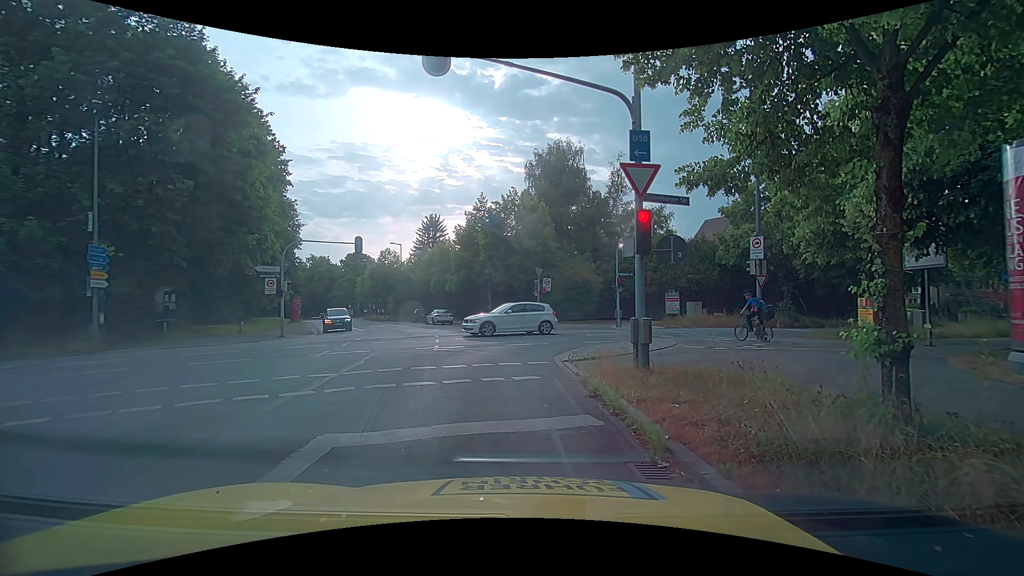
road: tertiary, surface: asphalt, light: Day
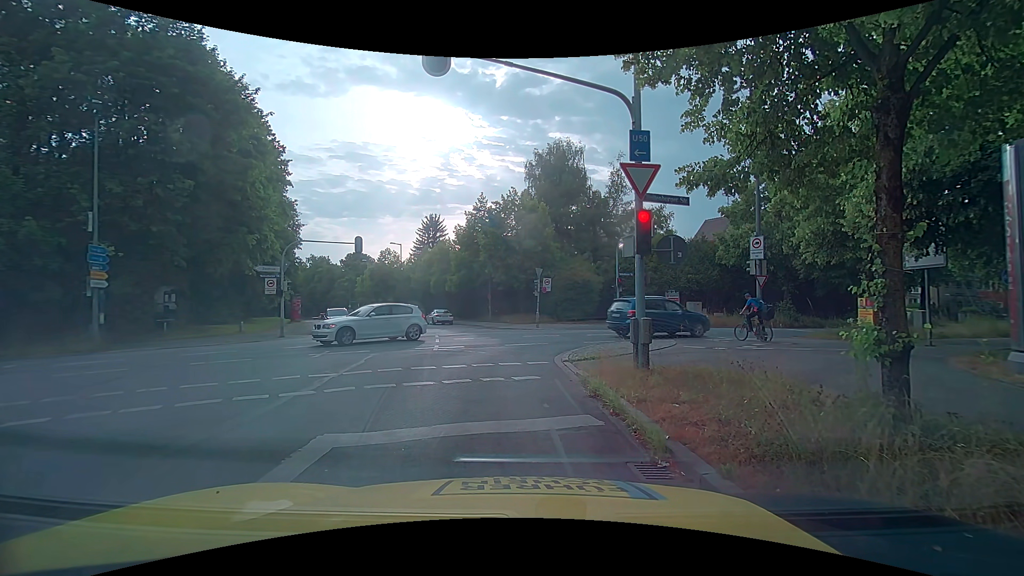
(0.0, 0.0) m; 0°
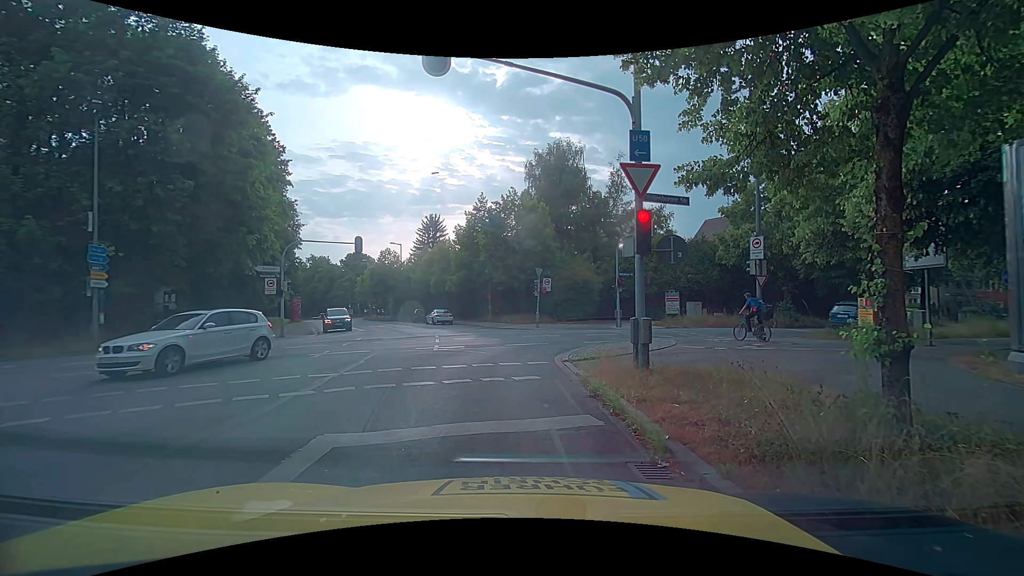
(0.0, 0.0) m; 0°
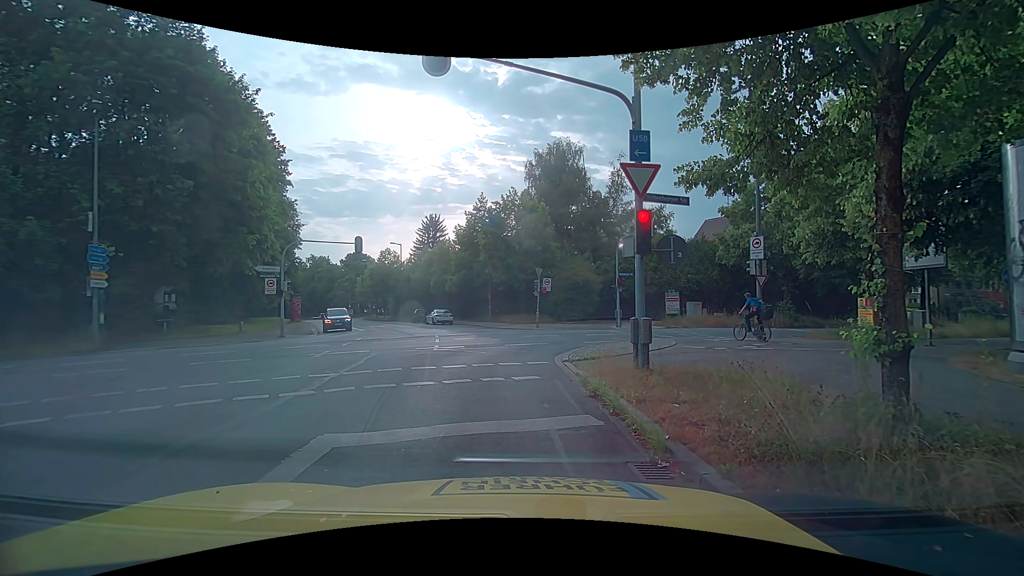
(0.0, 0.0) m; 0°
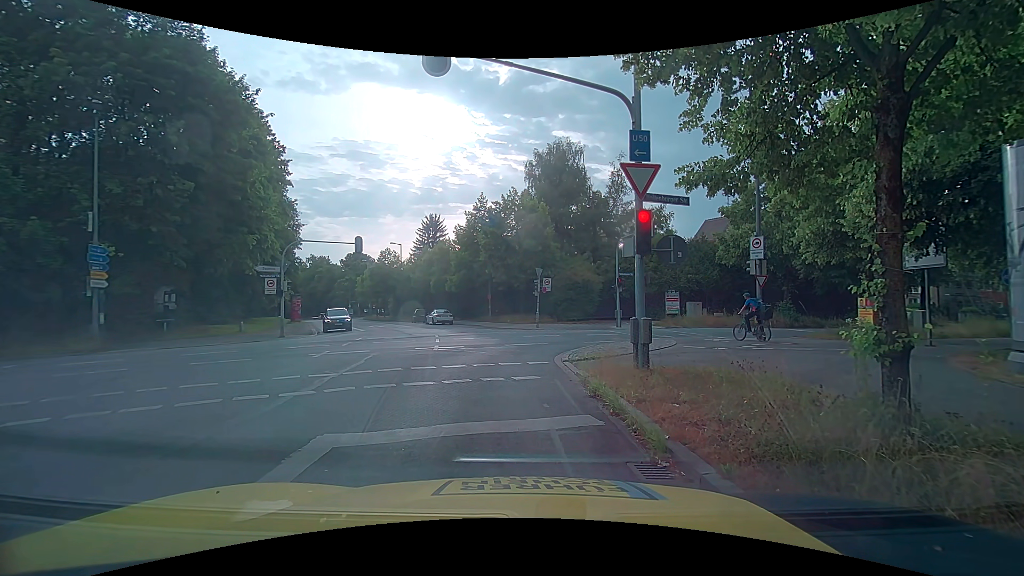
(0.0, 0.0) m; 0°
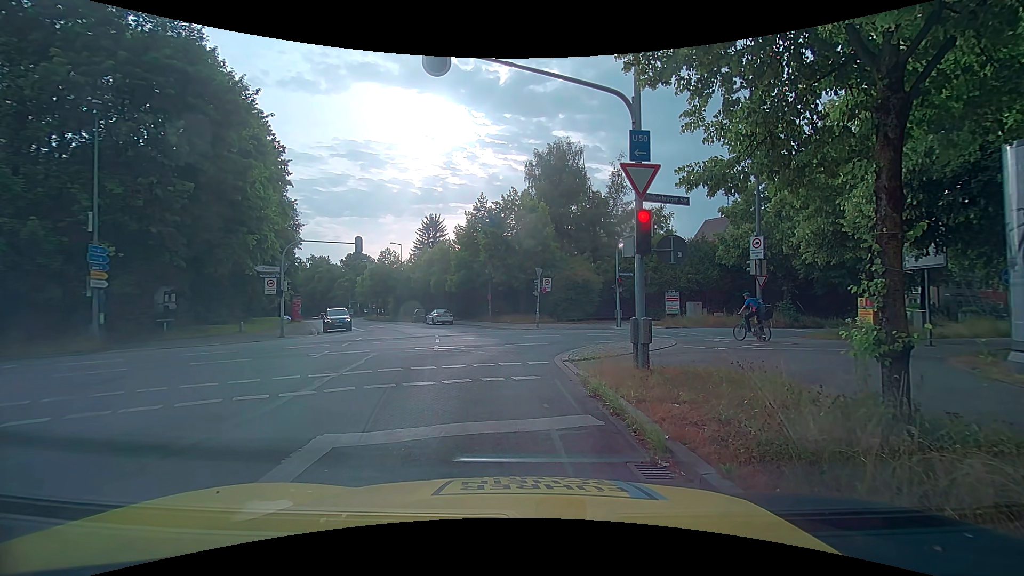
(0.0, 0.0) m; 0°
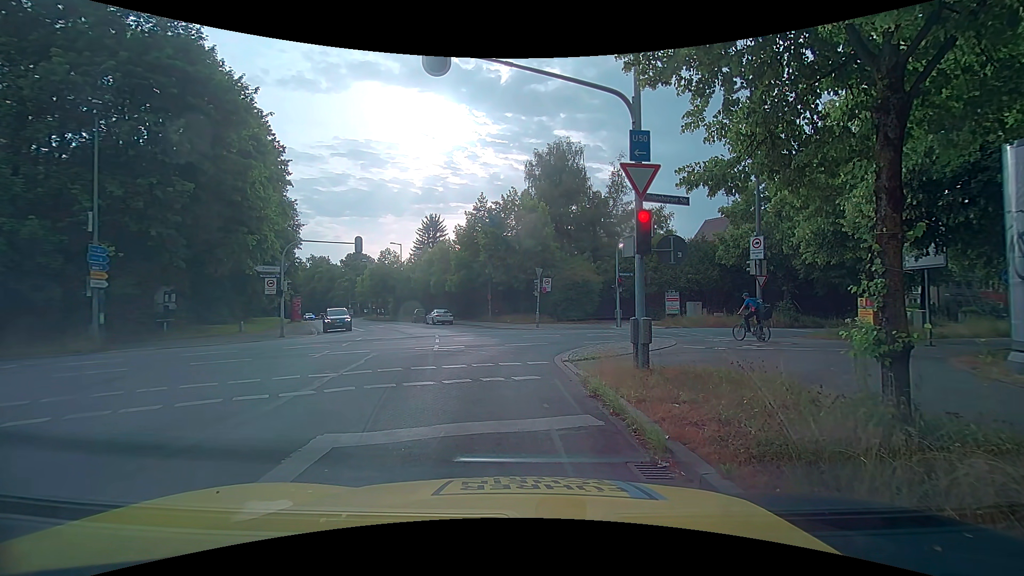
(0.0, 0.0) m; 0°
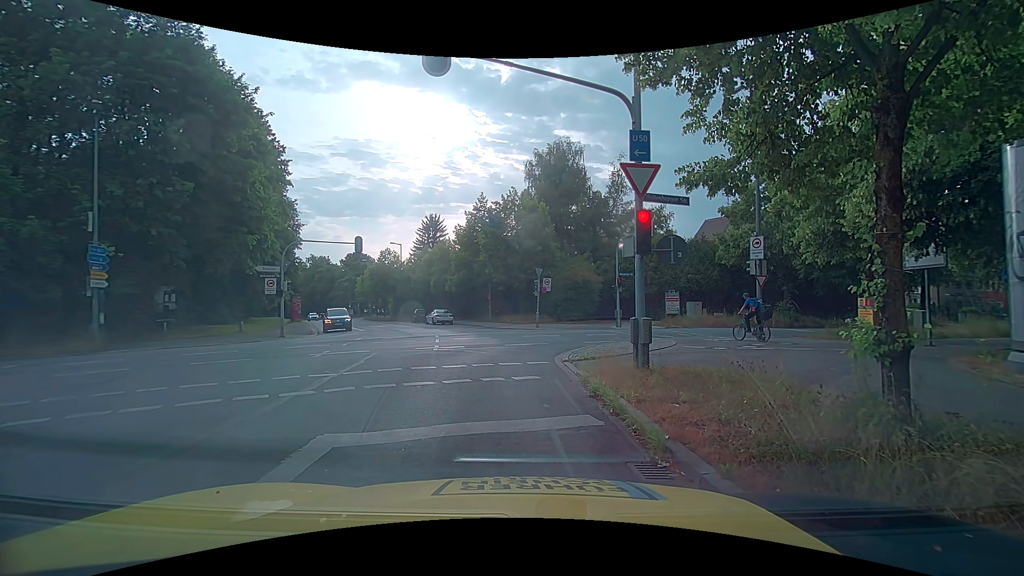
(0.0, 0.0) m; 0°
